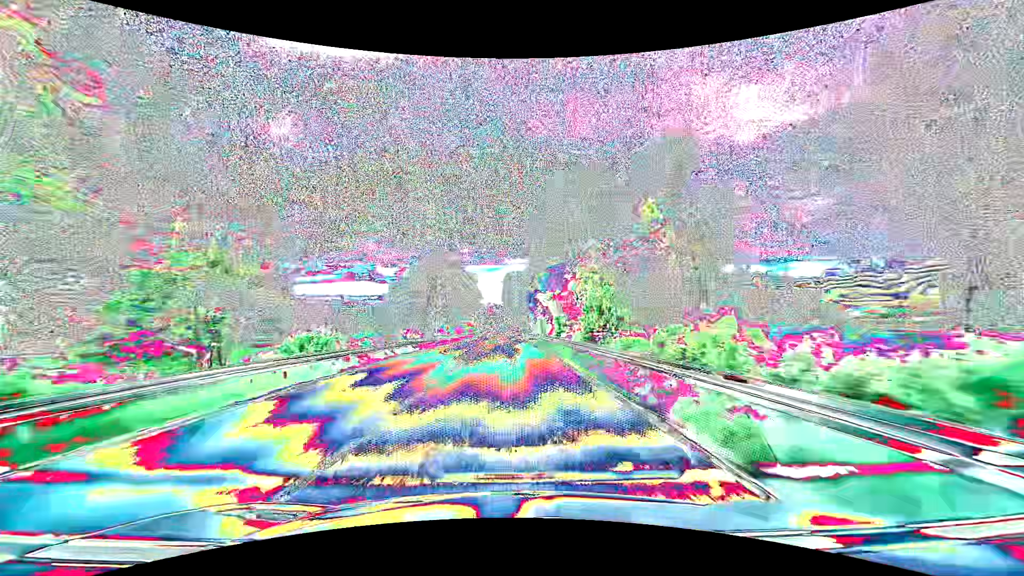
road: primary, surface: asphalt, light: Day
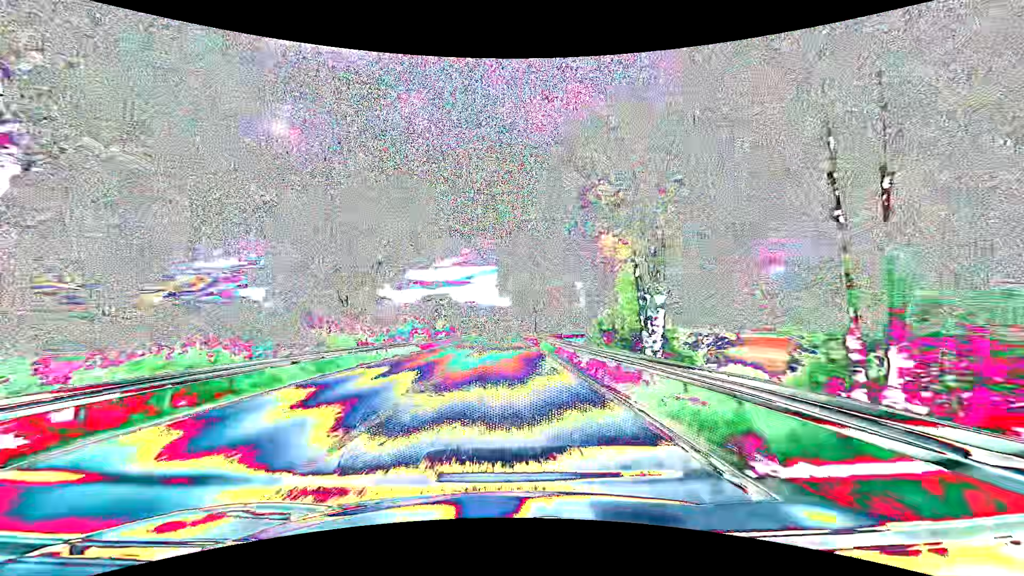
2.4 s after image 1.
(0.0, +63.2) m; 0°
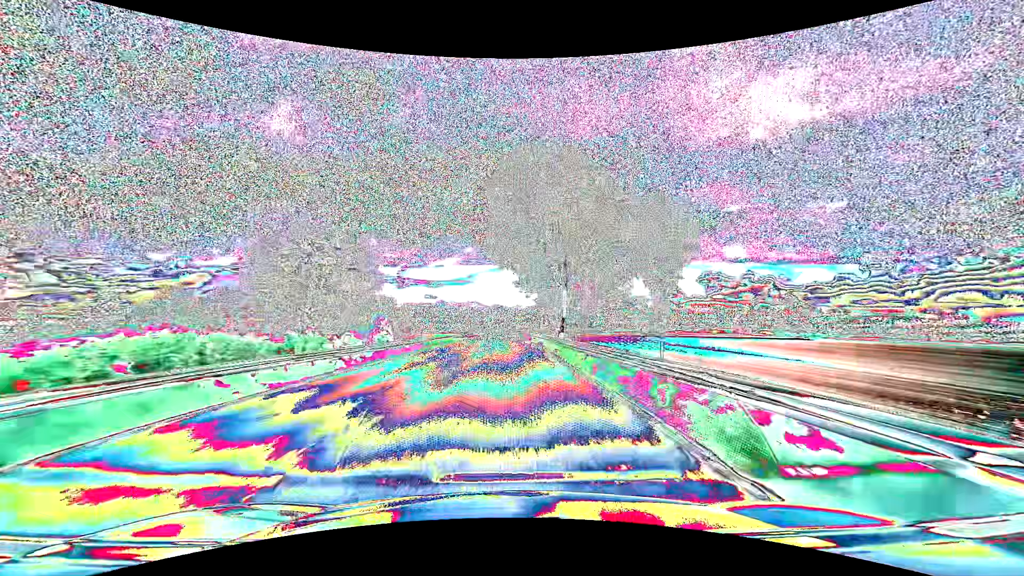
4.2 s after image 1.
(-0.1, +47.3) m; 0°
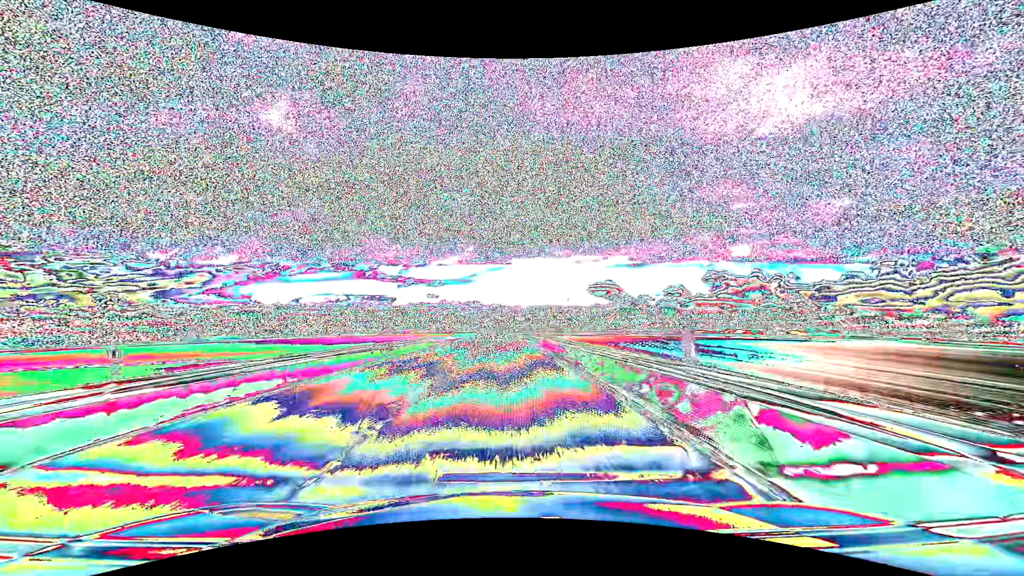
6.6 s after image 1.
(0.0, +63.1) m; 0°
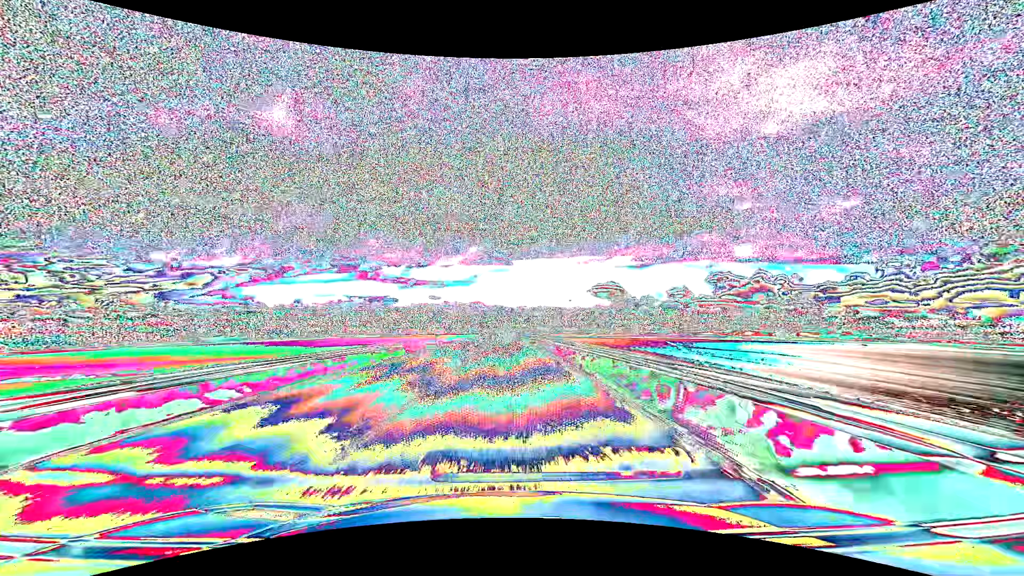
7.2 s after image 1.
(-0.1, +15.8) m; -1°
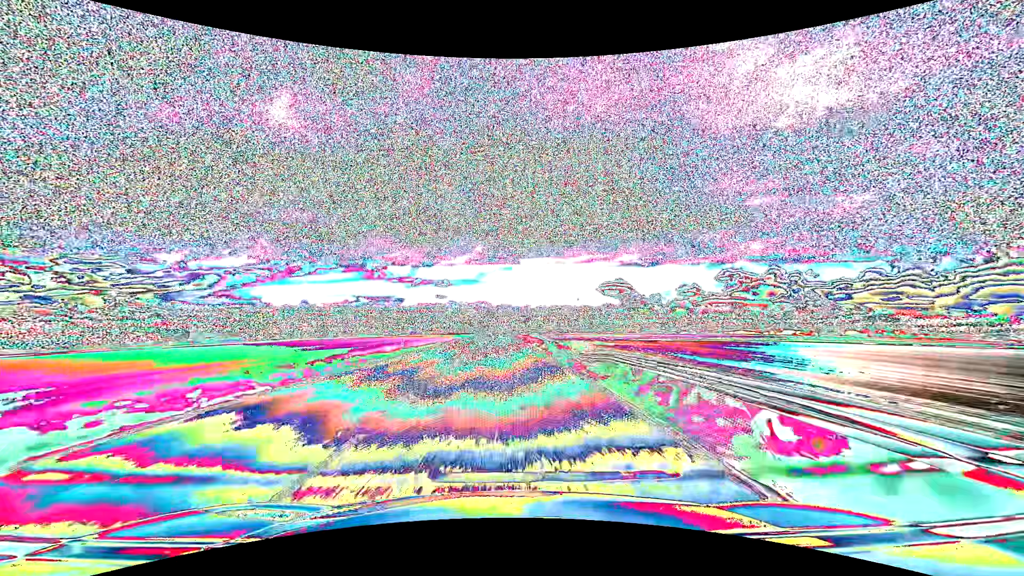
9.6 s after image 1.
(-0.5, +63.2) m; -1°
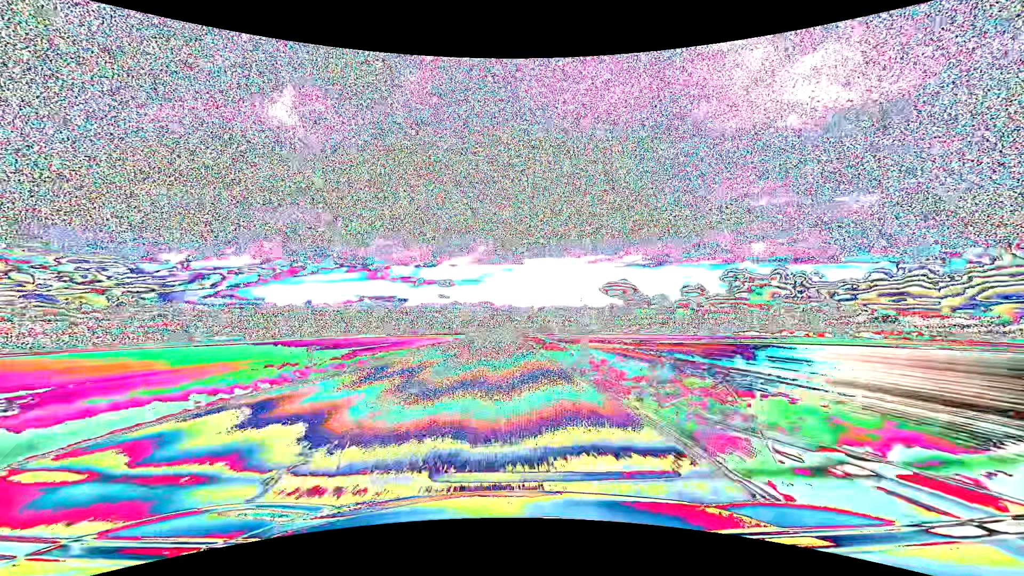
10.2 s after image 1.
(0.0, +15.8) m; 0°
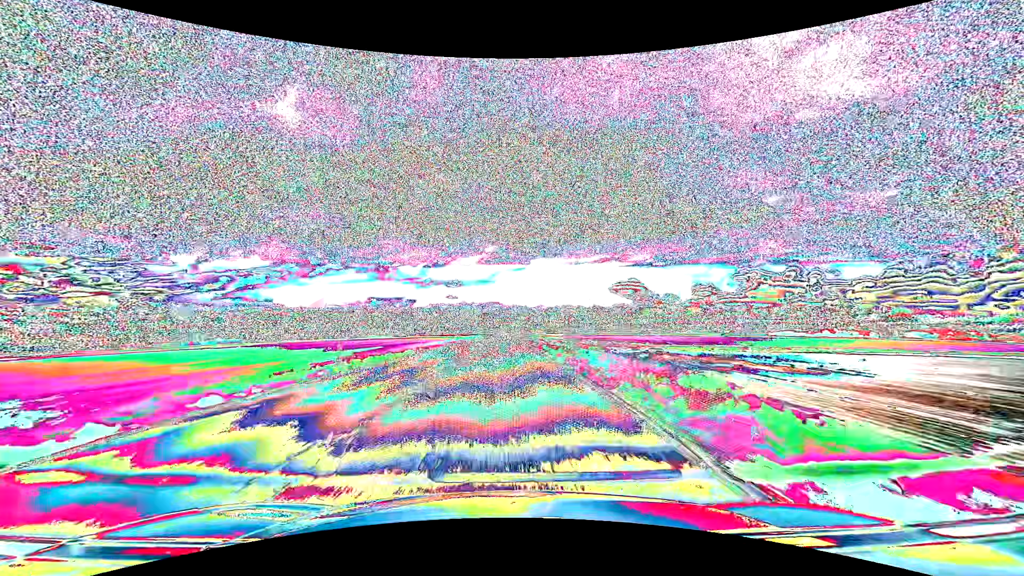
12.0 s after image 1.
(-0.4, +47.4) m; -1°
(0, +10) (0, +20) (0, +30) (0, +40) (0, +50) (0, +60) (0, +70) (0, +80) (0, +90) (-1, +100) m
